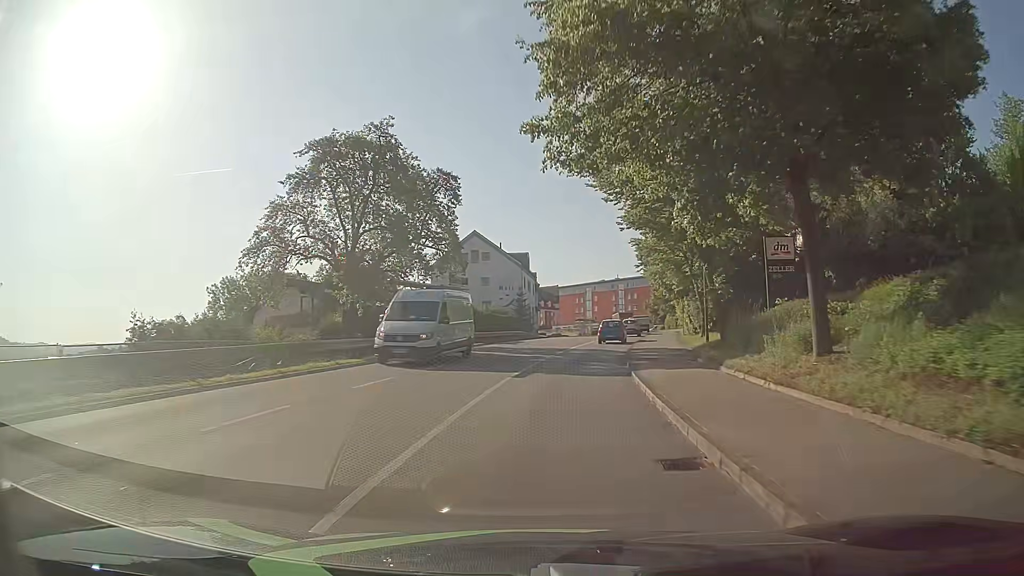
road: tertiary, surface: asphalt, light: Day
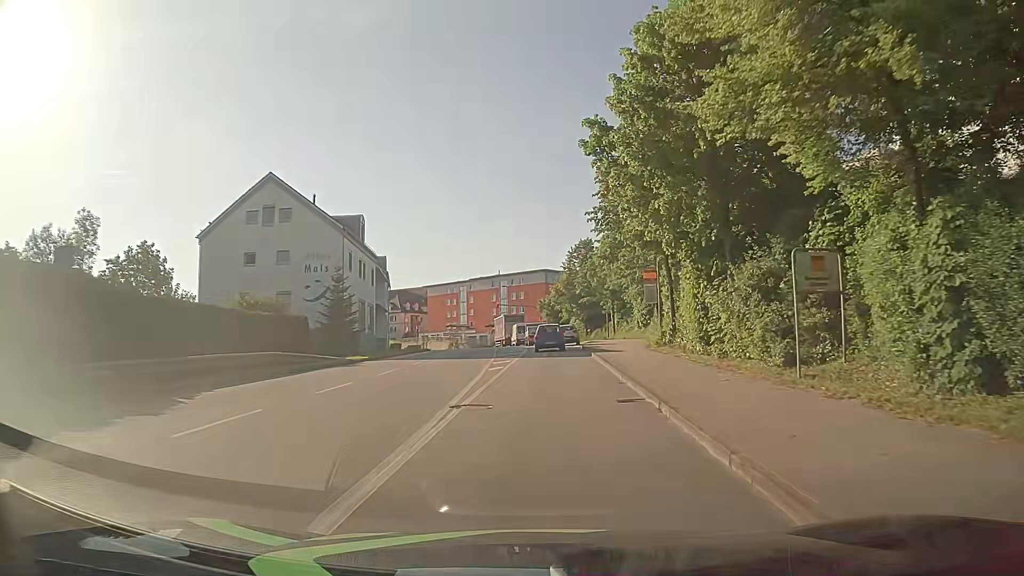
(+3.0, +35.1) m; +10°
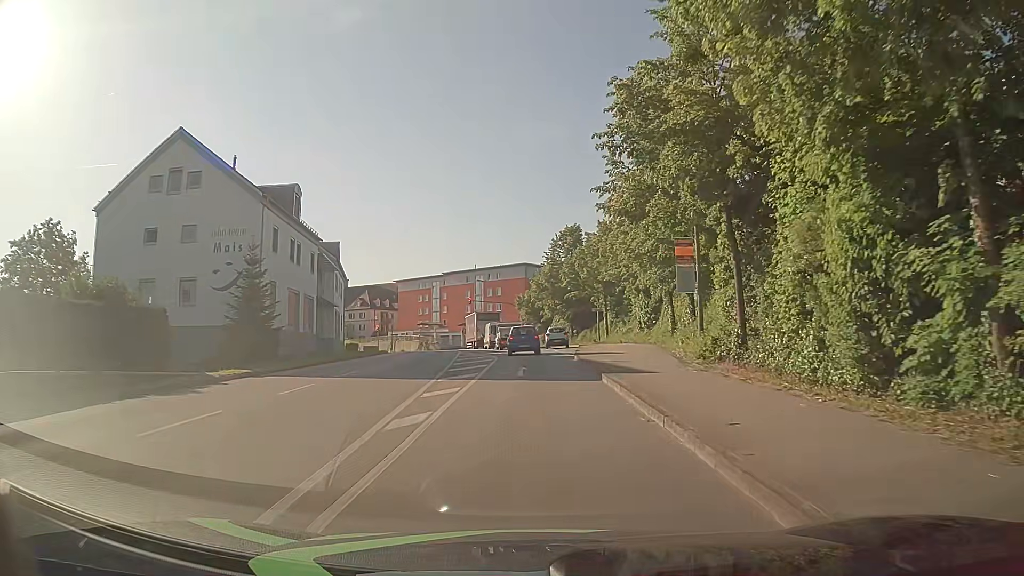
(+0.2, +11.6) m; +2°
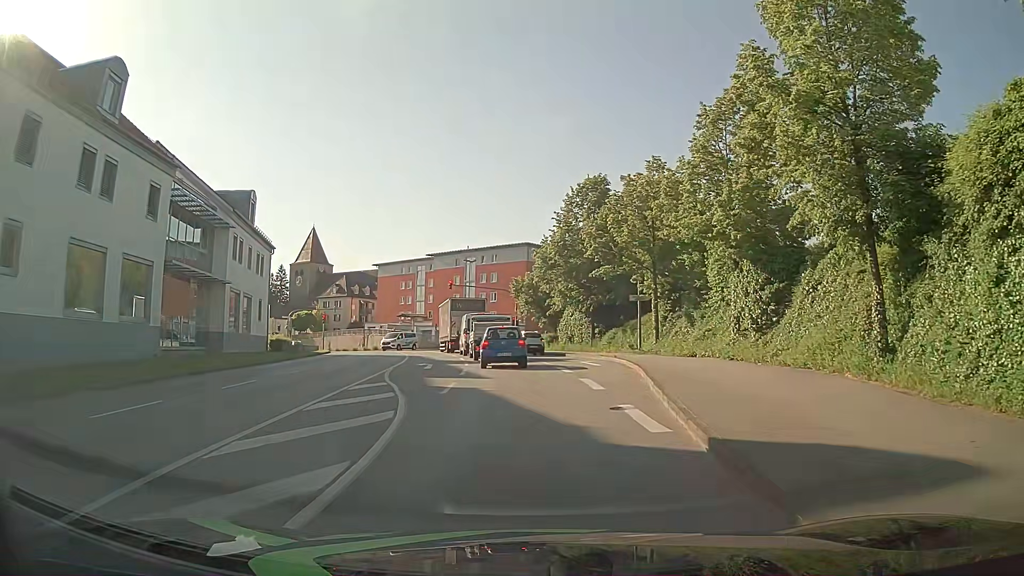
(0.0, +22.5) m; 0°
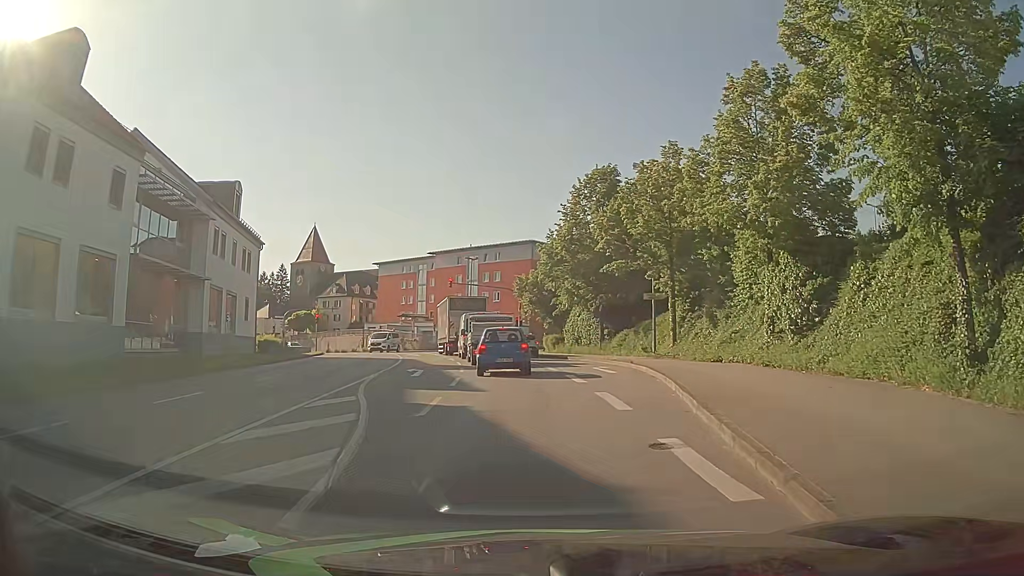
(-0.1, +3.2) m; -1°
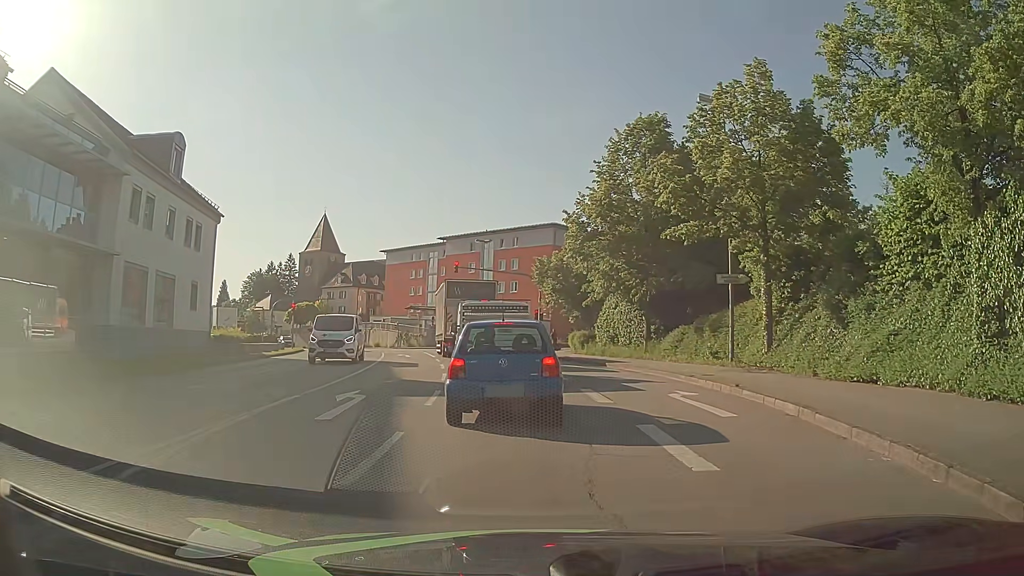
(-0.1, +10.4) m; -2°
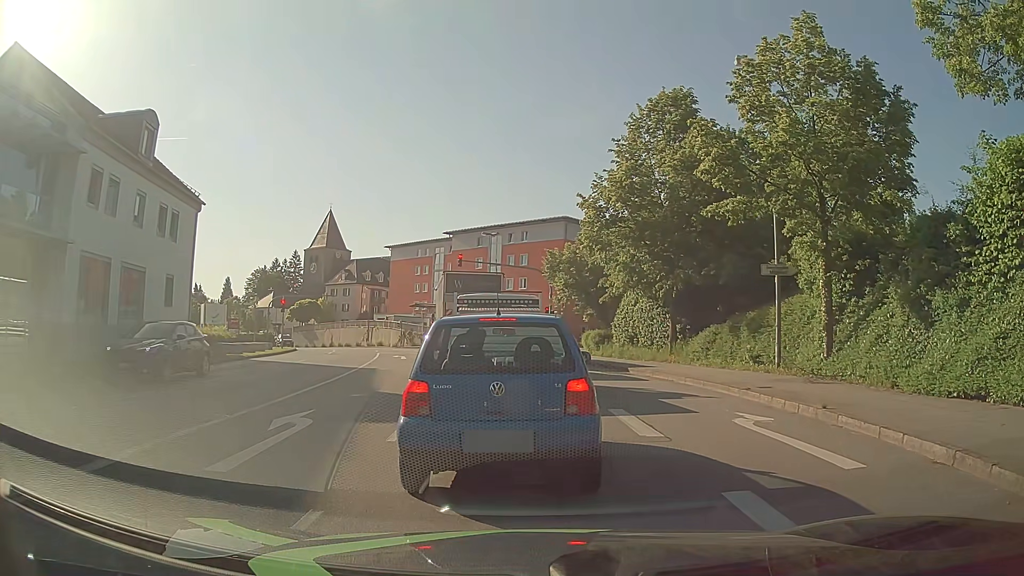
(0.0, +3.7) m; +1°
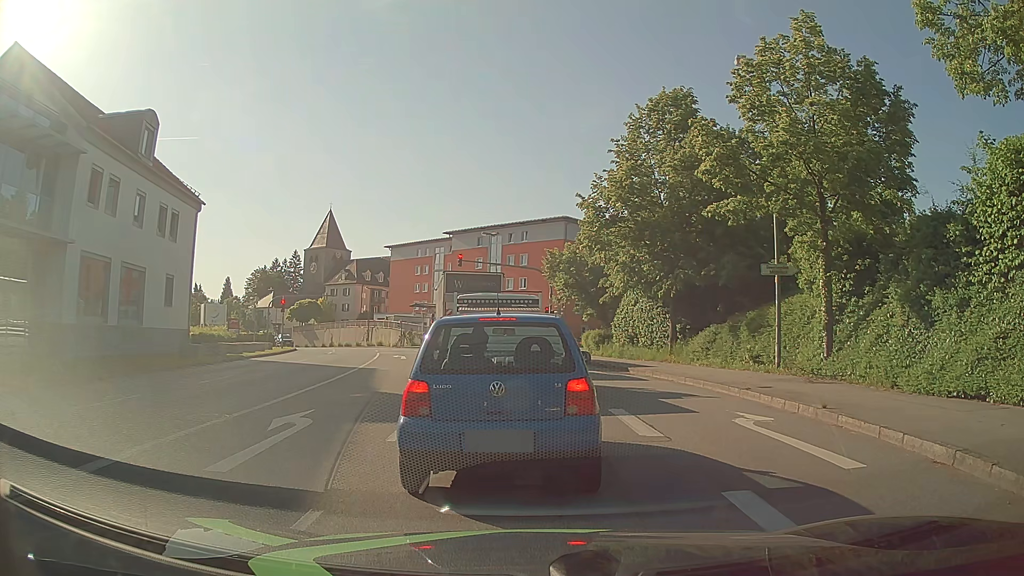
(0.0, +0.1) m; 0°
